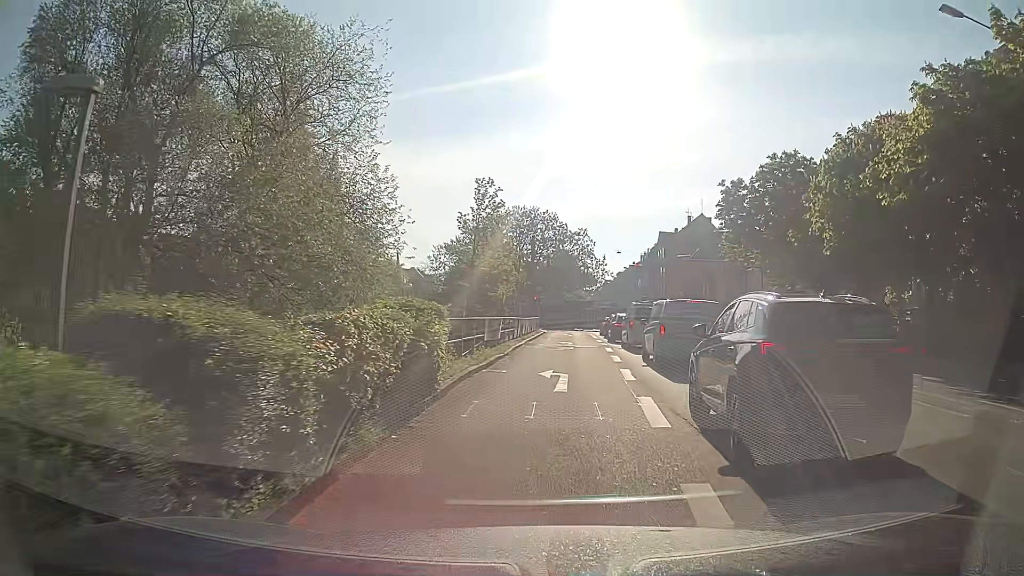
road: primary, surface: asphalt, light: Day
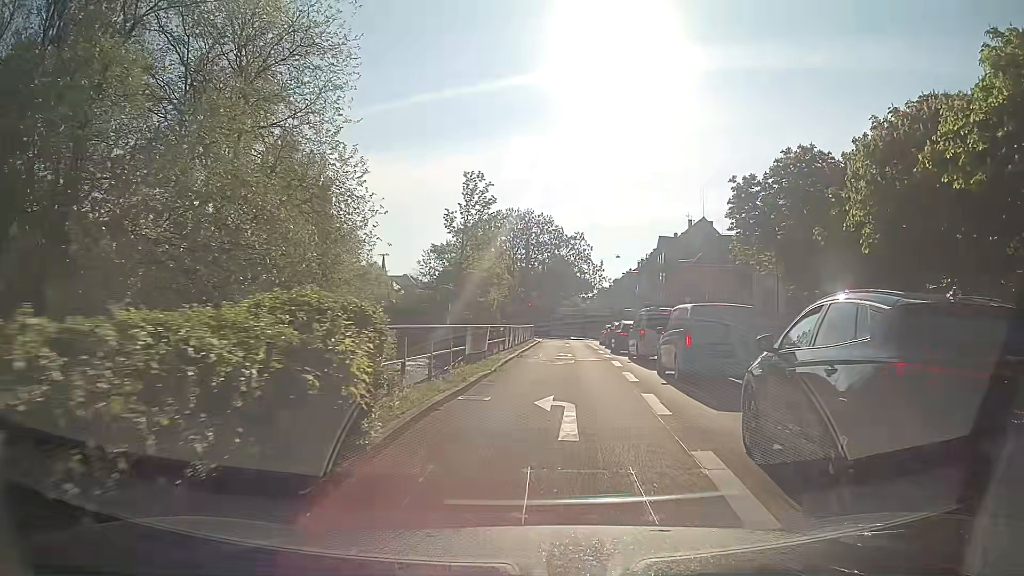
(0.0, +4.3) m; -1°
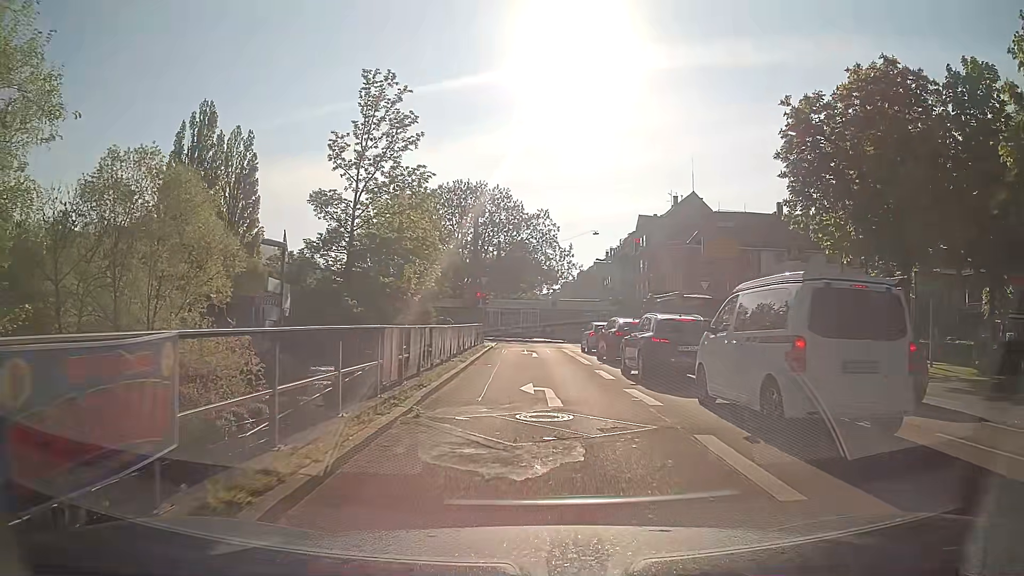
(+0.7, +17.3) m; +4°
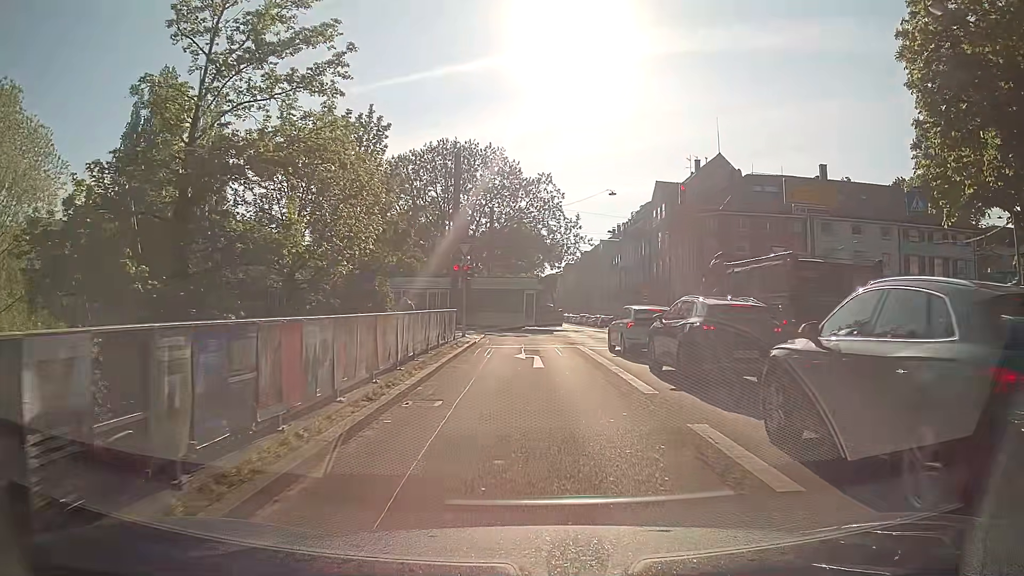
(0.0, +11.9) m; -2°
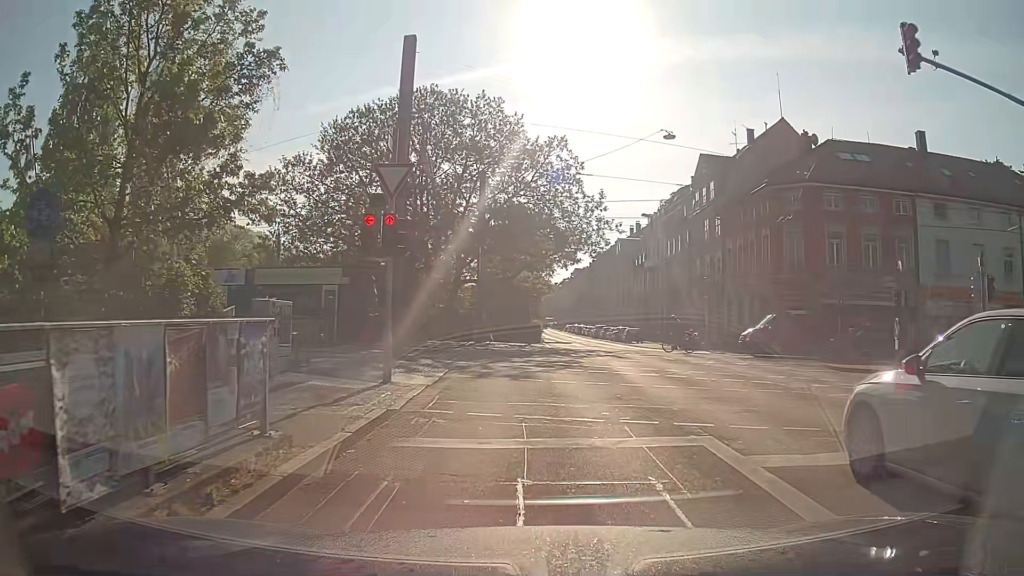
(+0.4, +16.8) m; +2°
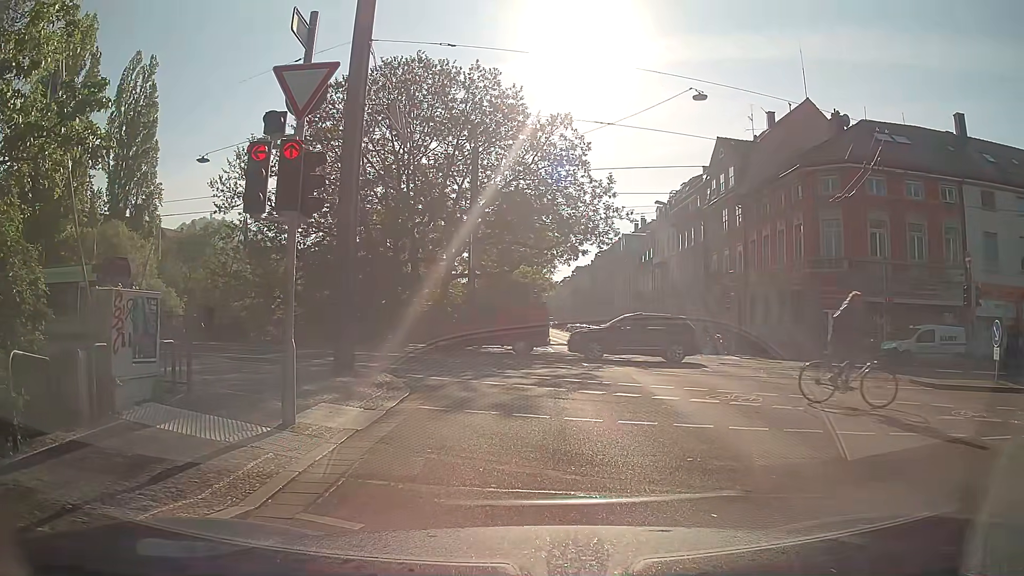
(0.0, +4.9) m; +1°
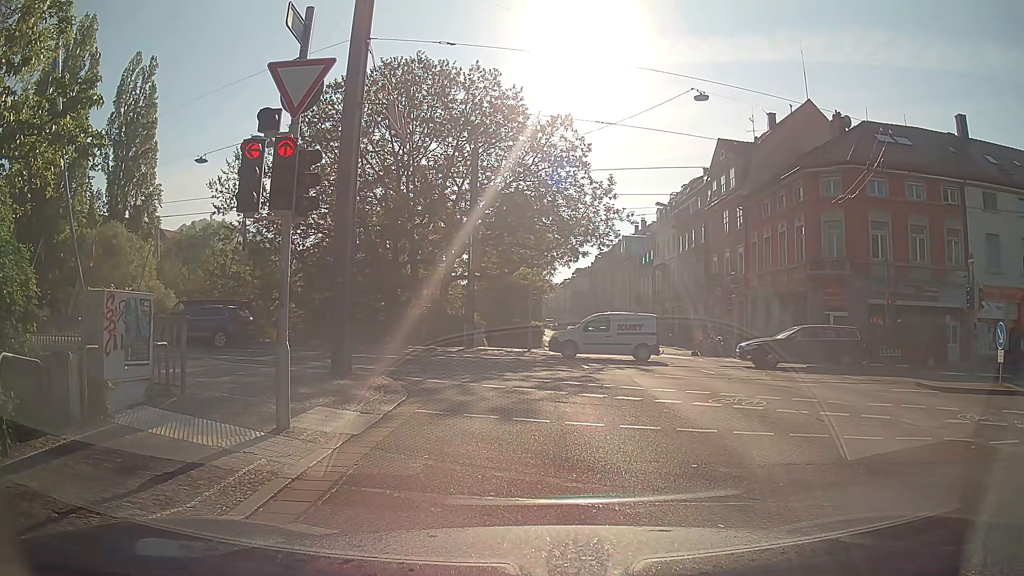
(0.0, +0.3) m; 0°
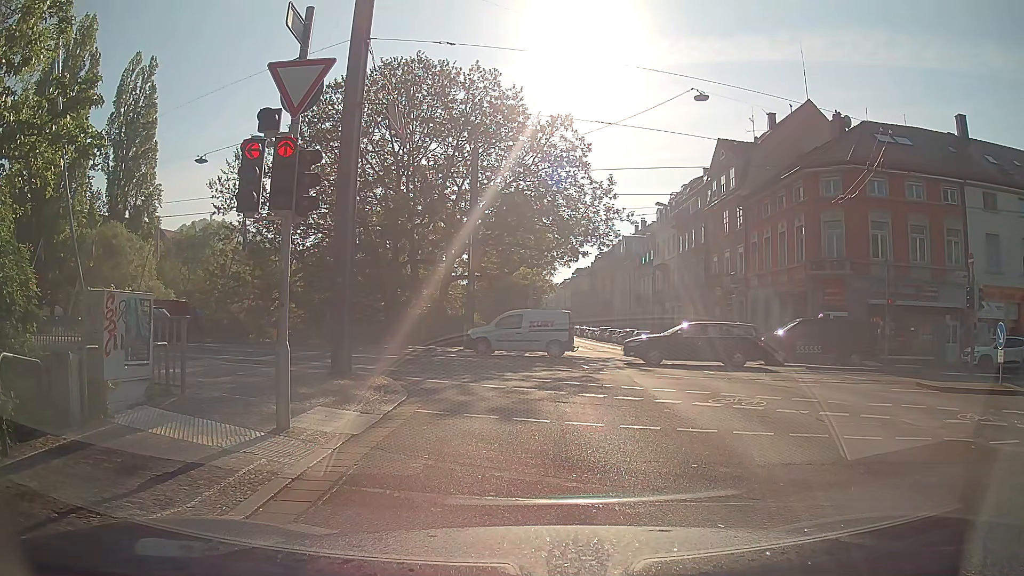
(0.0, 0.0) m; 0°
